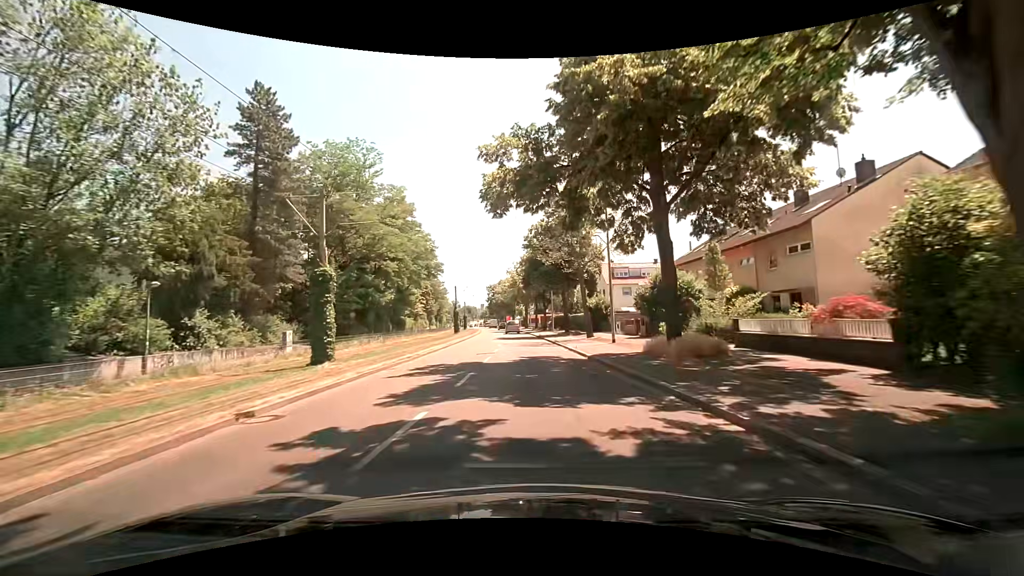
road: tertiary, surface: asphalt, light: Day
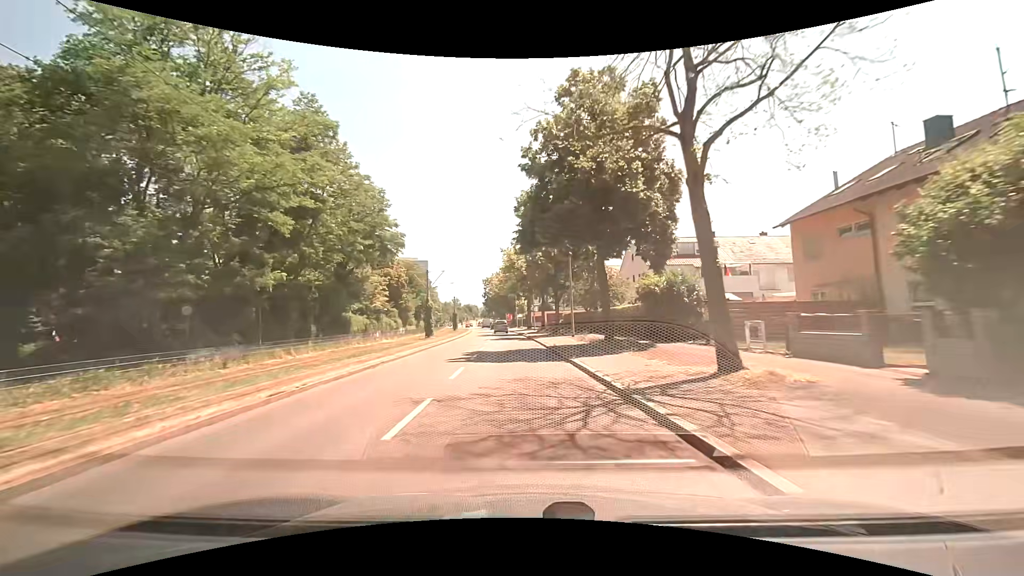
(-0.1, +23.0) m; -1°
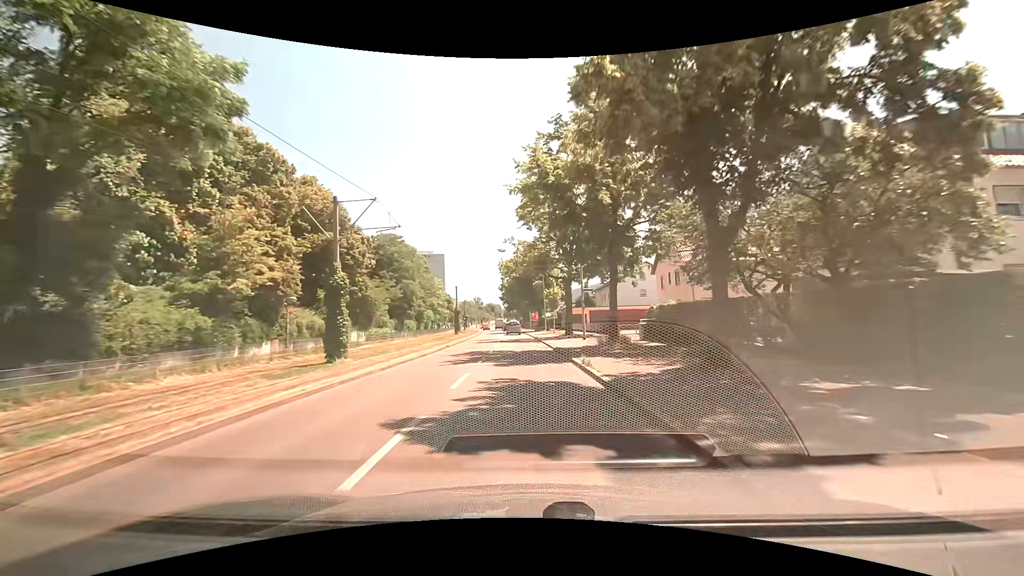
(-1.2, +31.6) m; -3°
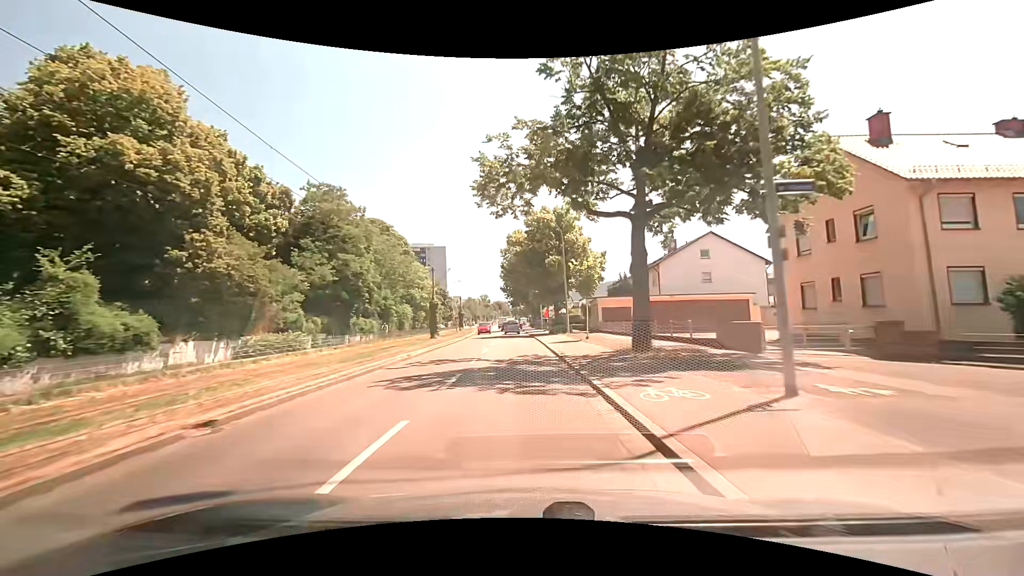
(-0.2, +24.4) m; -2°
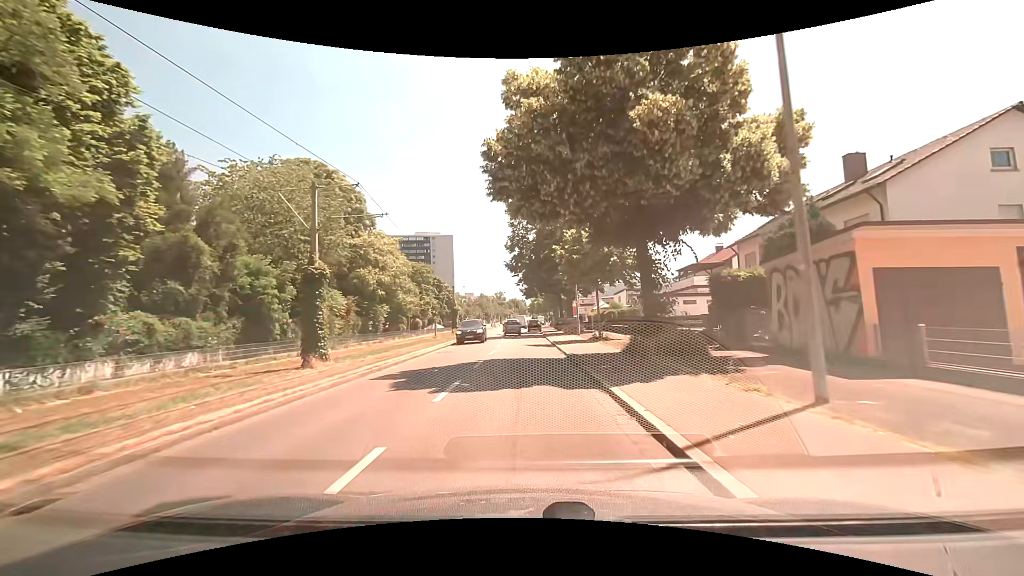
(-0.4, +31.5) m; -1°
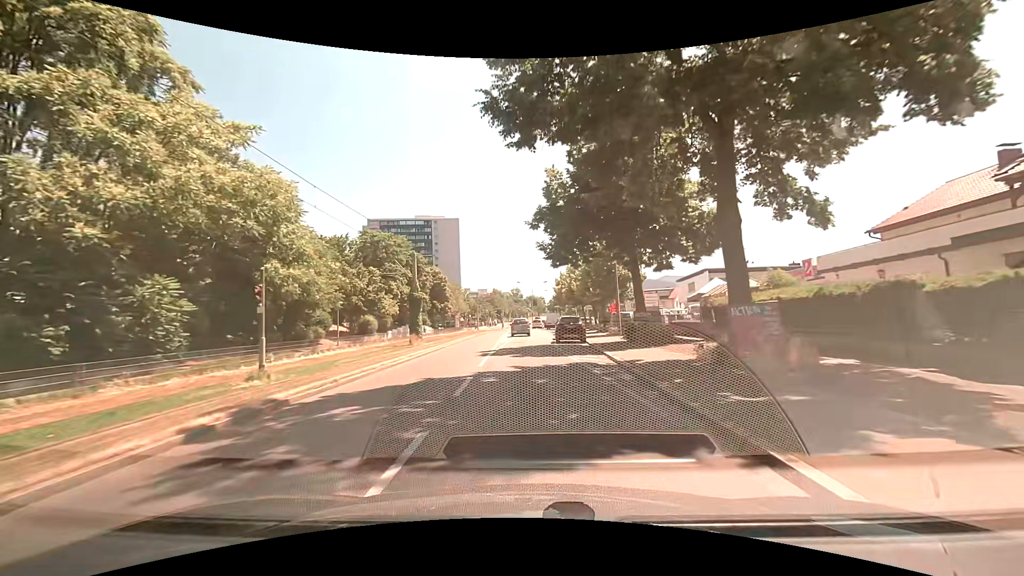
(-0.8, +35.1) m; -2°
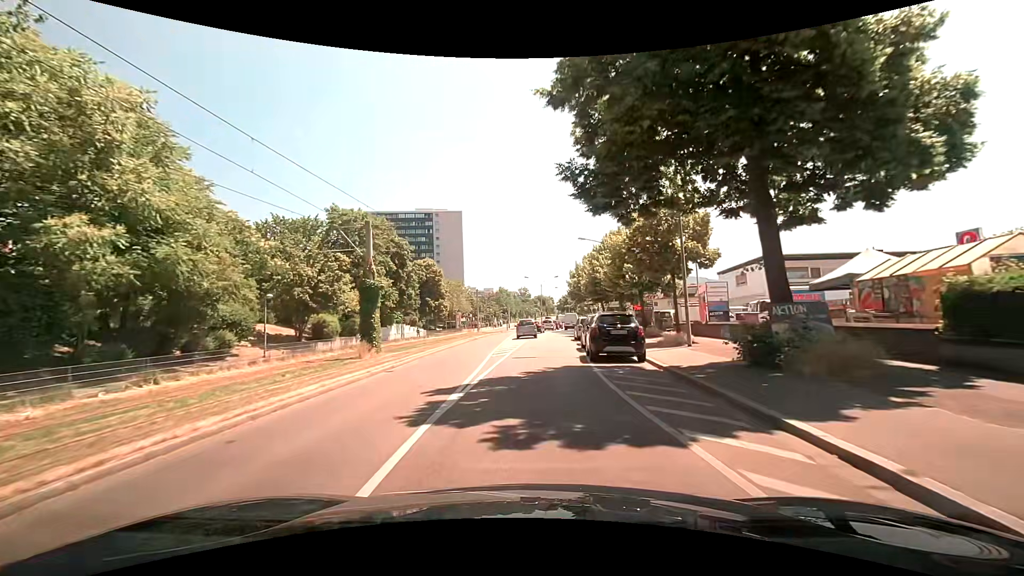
(-0.2, +13.1) m; -1°
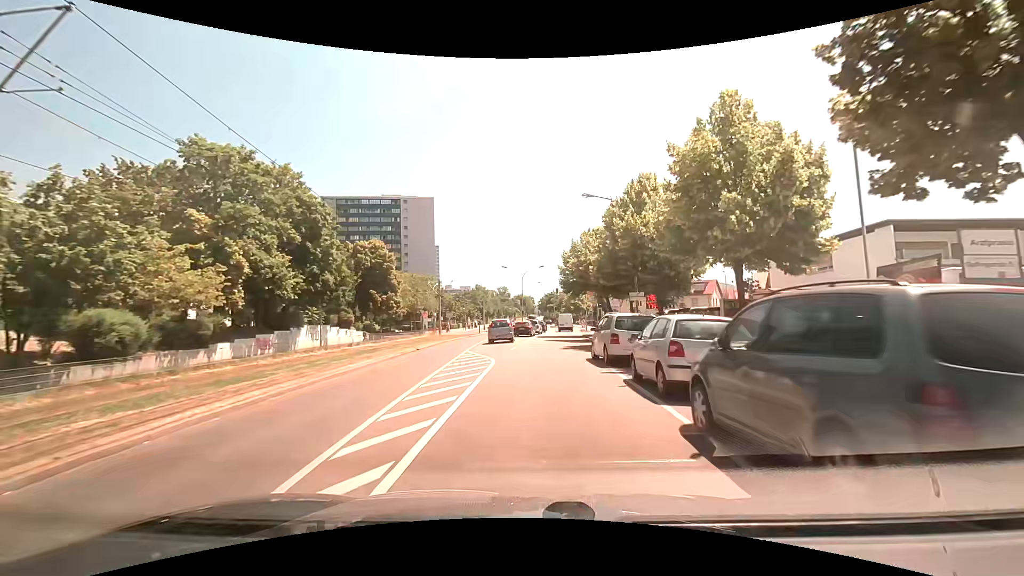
(+0.1, +18.5) m; +3°
(0, +10) (+1, +20) (+1, +30) (+2, +40) (+3, +50) (+3, +60) (+4, +70) (+5, +80) (+6, +90) (+6, +100) m
